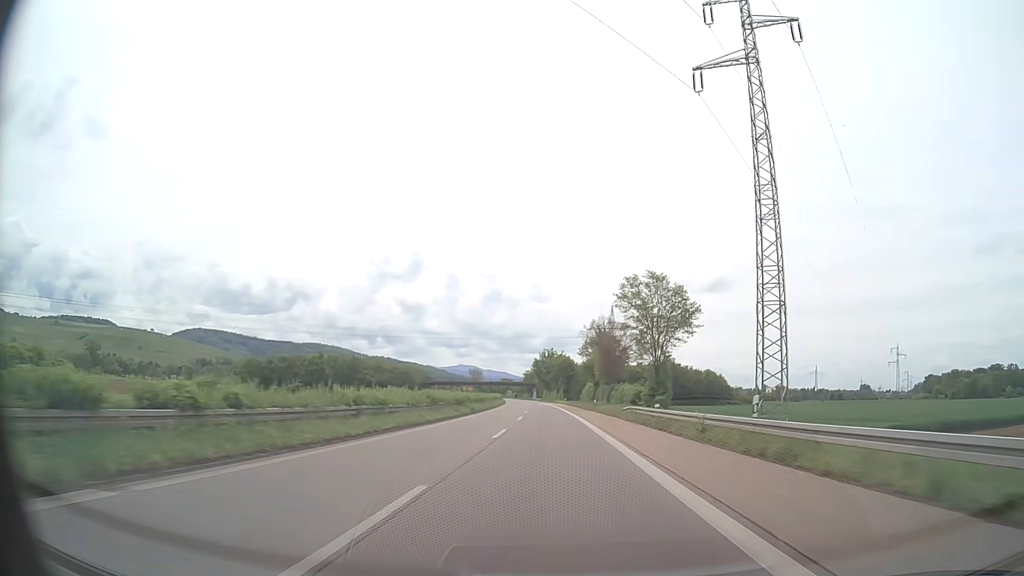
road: trunk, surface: asphalt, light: Day
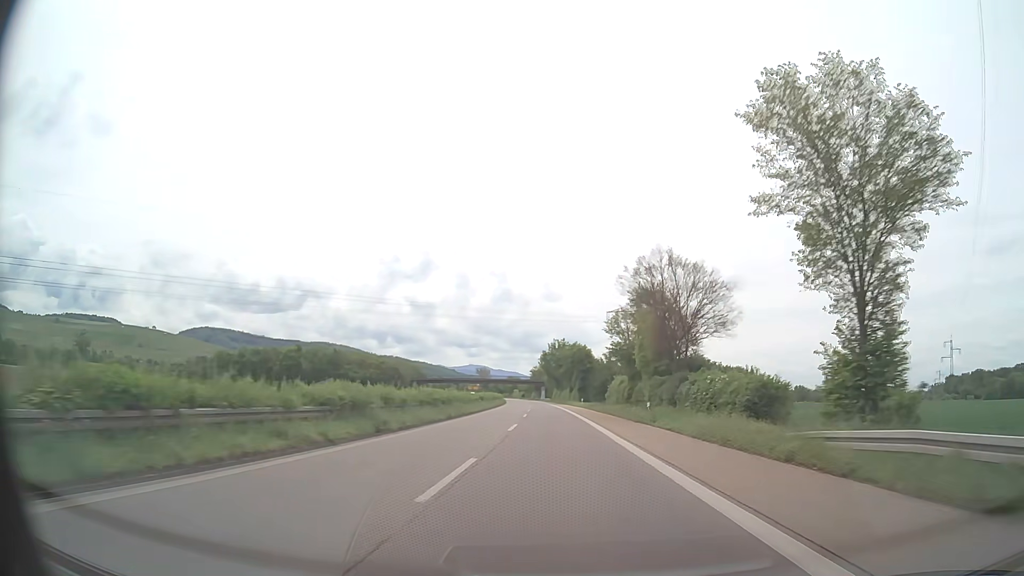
(-0.3, +31.5) m; -1°
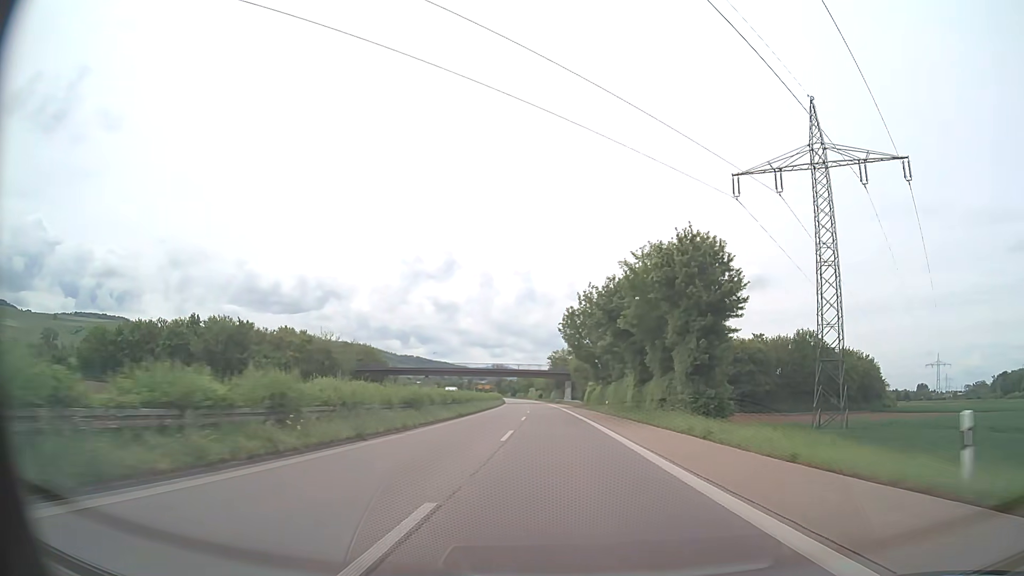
(-1.1, +78.0) m; -2°
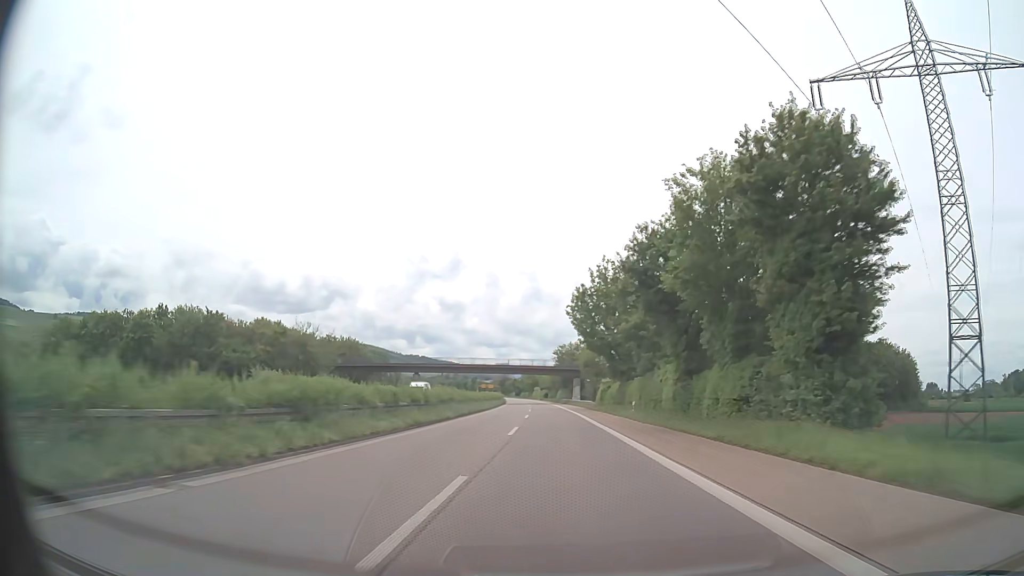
(-0.1, +15.4) m; -1°
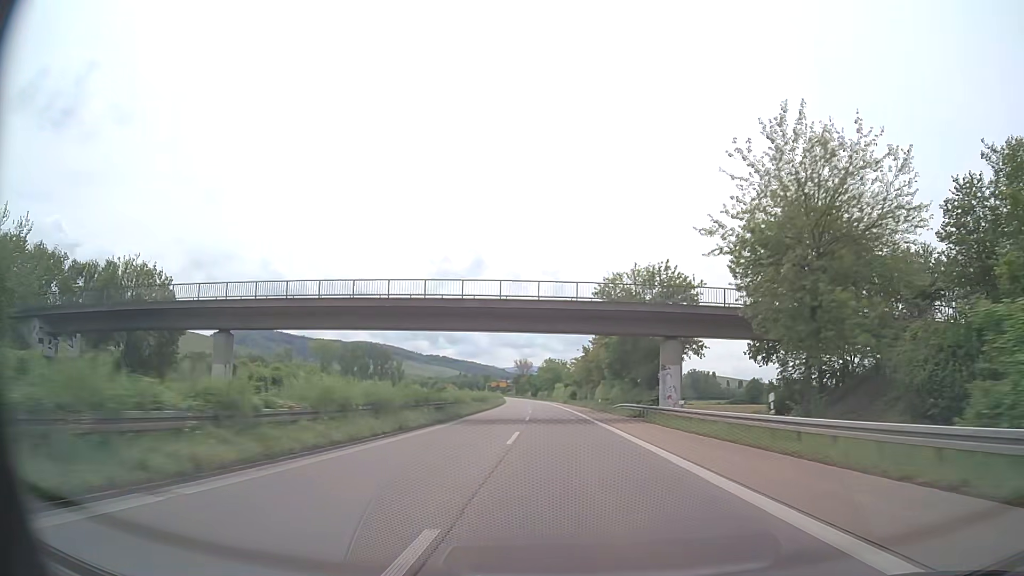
(-1.4, +76.1) m; -2°
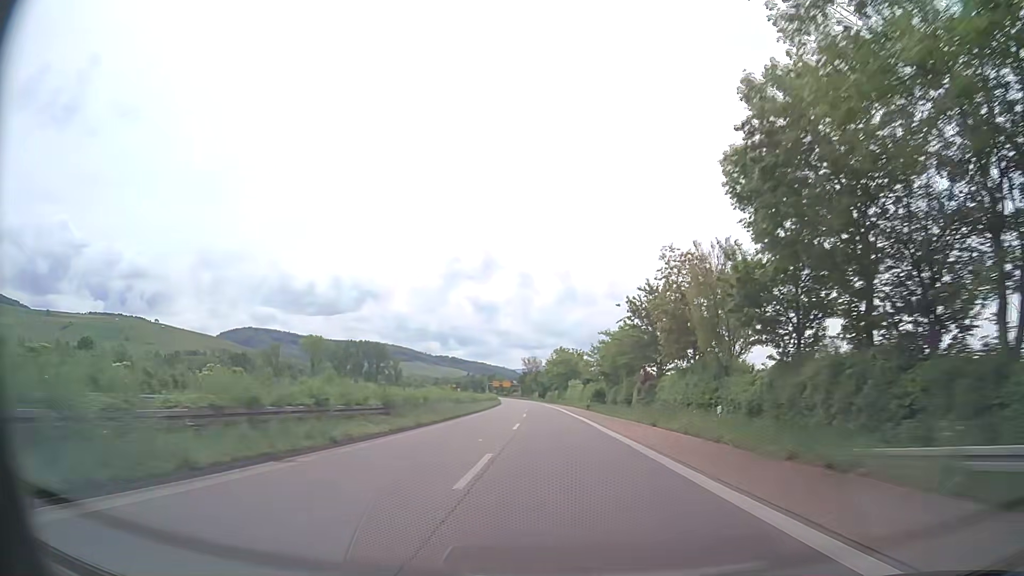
(-0.4, +45.2) m; -1°
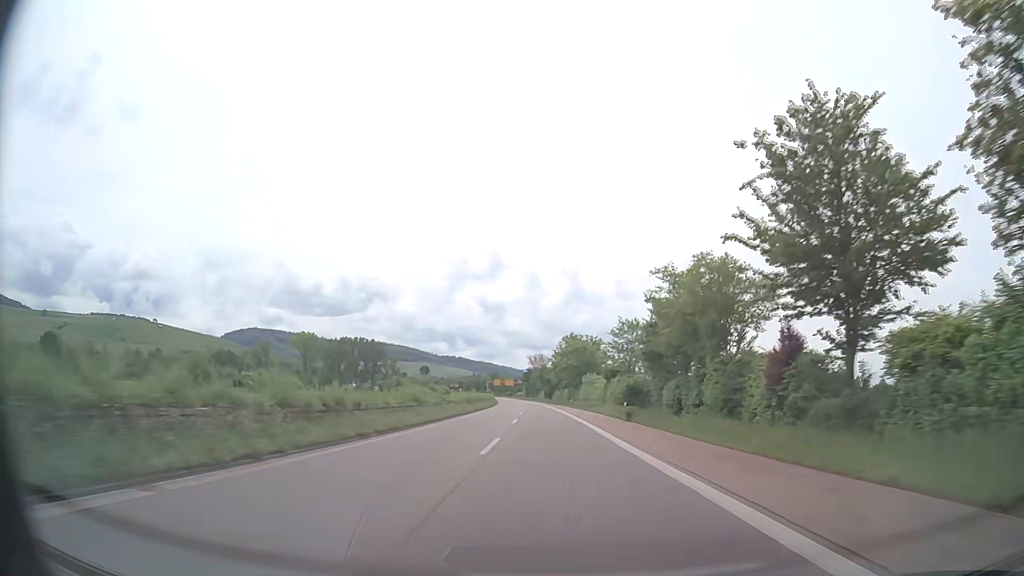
(-0.2, +30.0) m; -1°
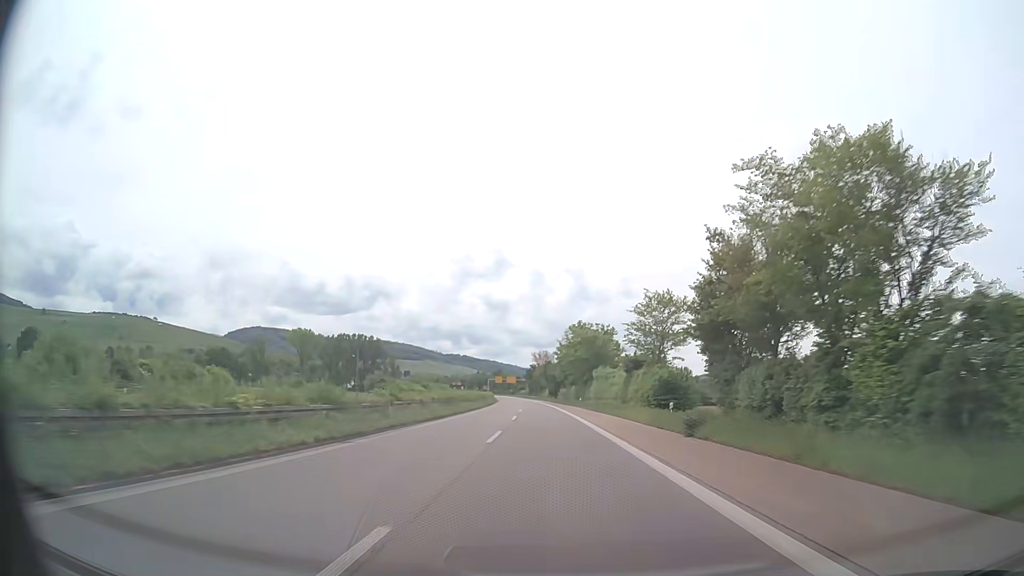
(-0.1, +14.9) m; 0°
(0, +10) (0, +20) (0, +30) (-1, +40) (-1, +50) (-1, +60) (-2, +70) (-2, +80) (-3, +90) (-3, +100) m
